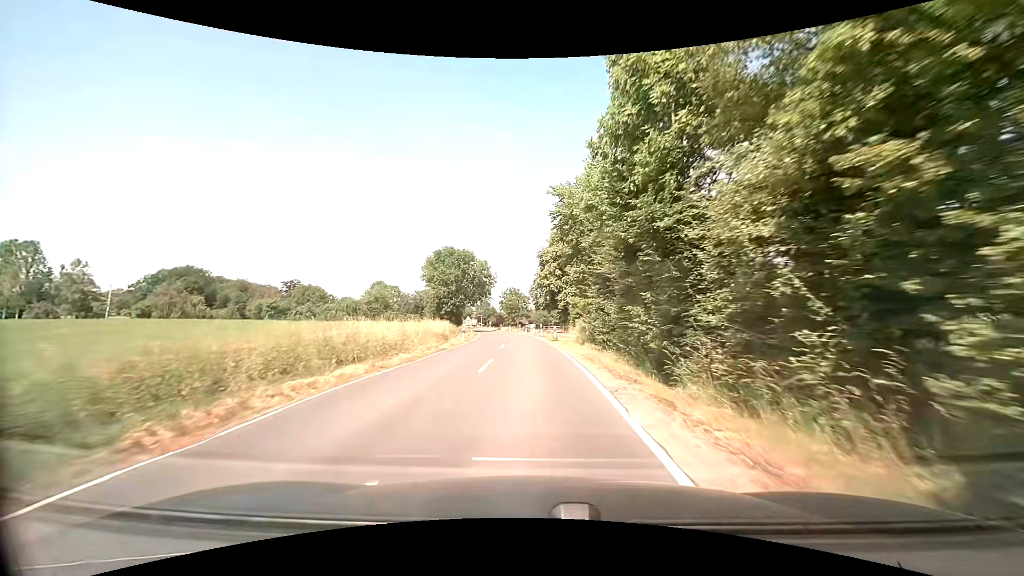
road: secondary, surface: asphalt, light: Day
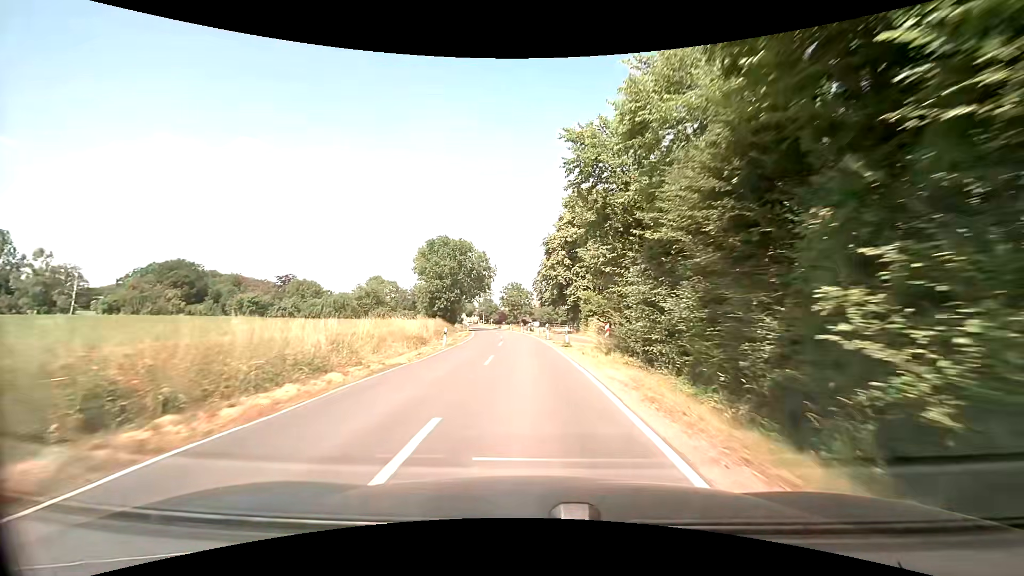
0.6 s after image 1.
(0.0, +9.5) m; 0°
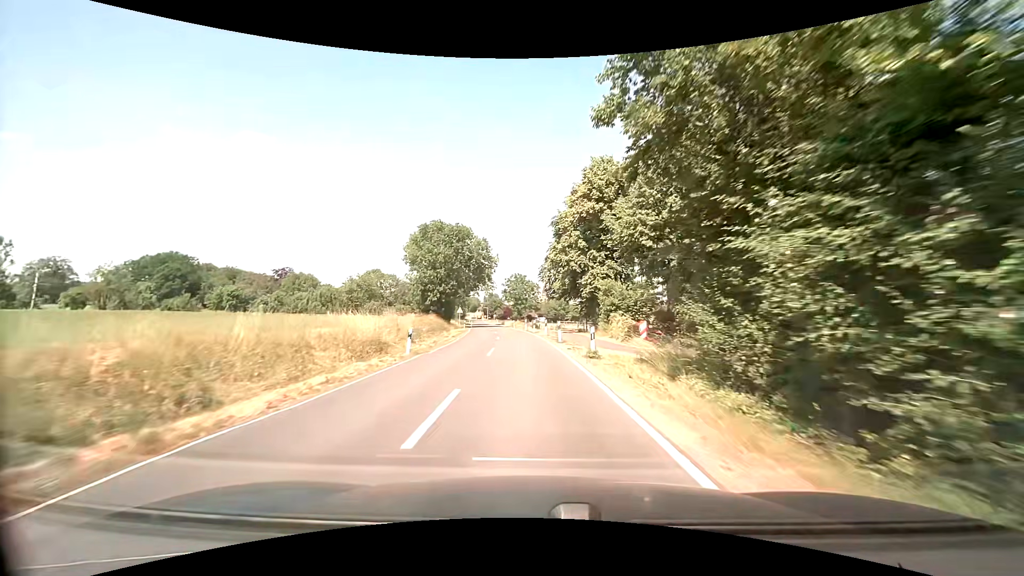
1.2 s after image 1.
(-0.1, +9.7) m; -1°
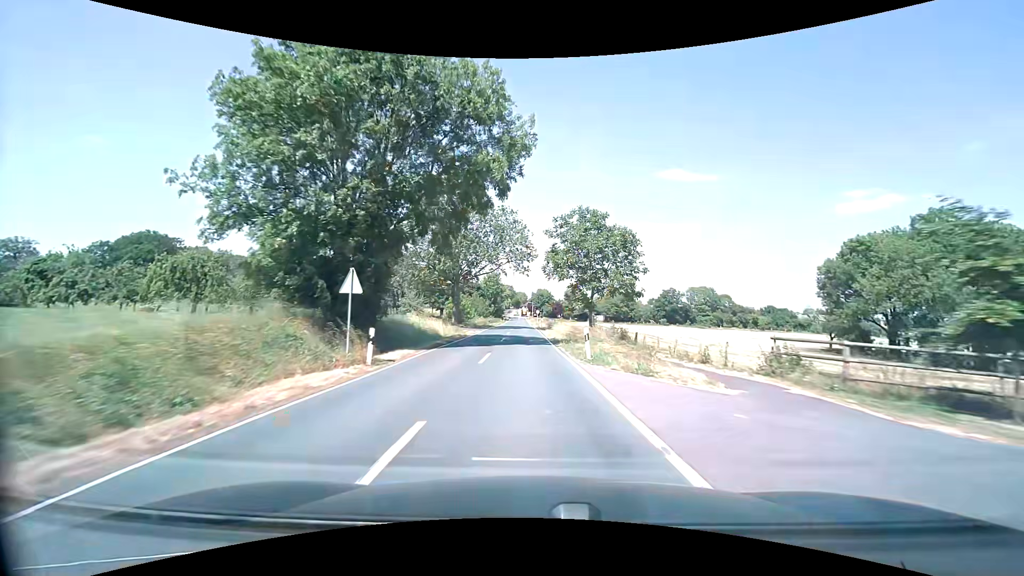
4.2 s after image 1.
(-2.6, +51.4) m; -6°
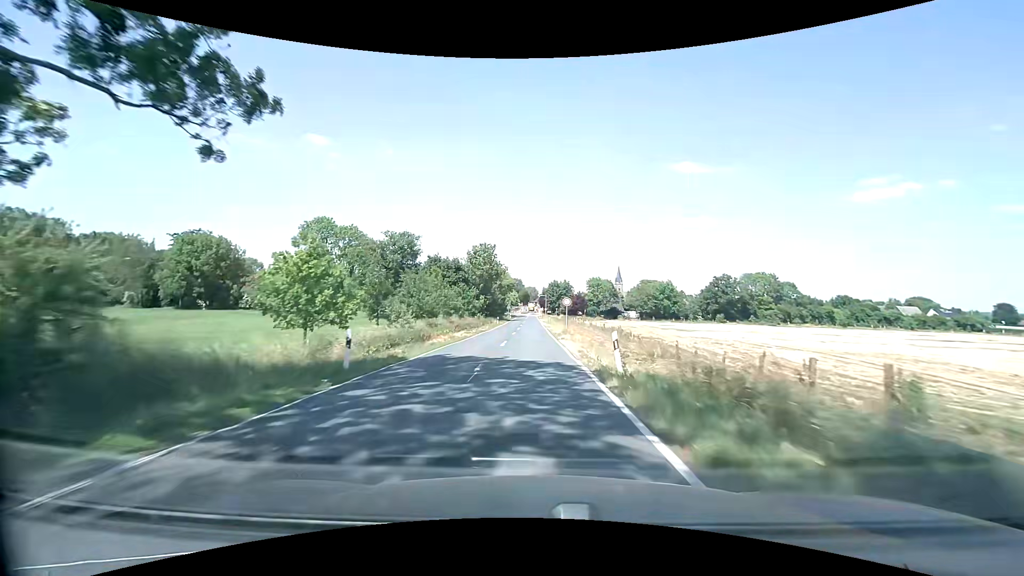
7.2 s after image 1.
(-0.7, +53.6) m; -1°
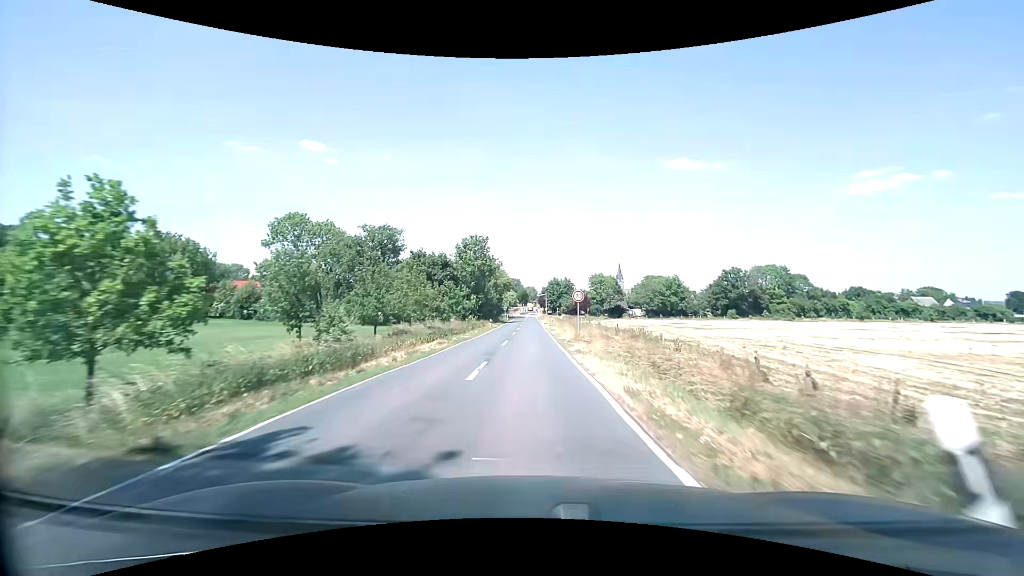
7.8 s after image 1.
(0.0, +10.4) m; 0°
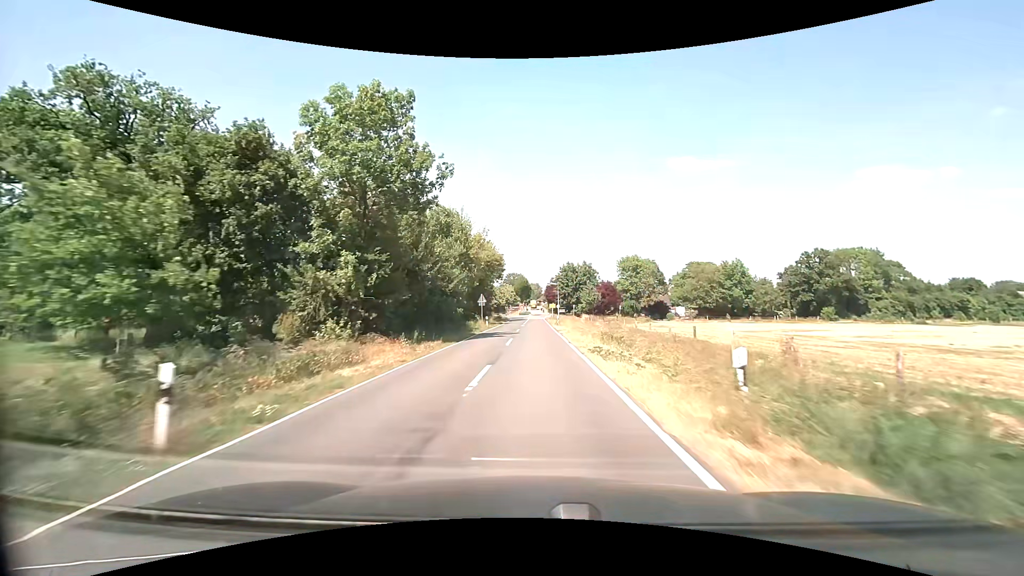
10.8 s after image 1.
(-0.1, +50.0) m; 0°
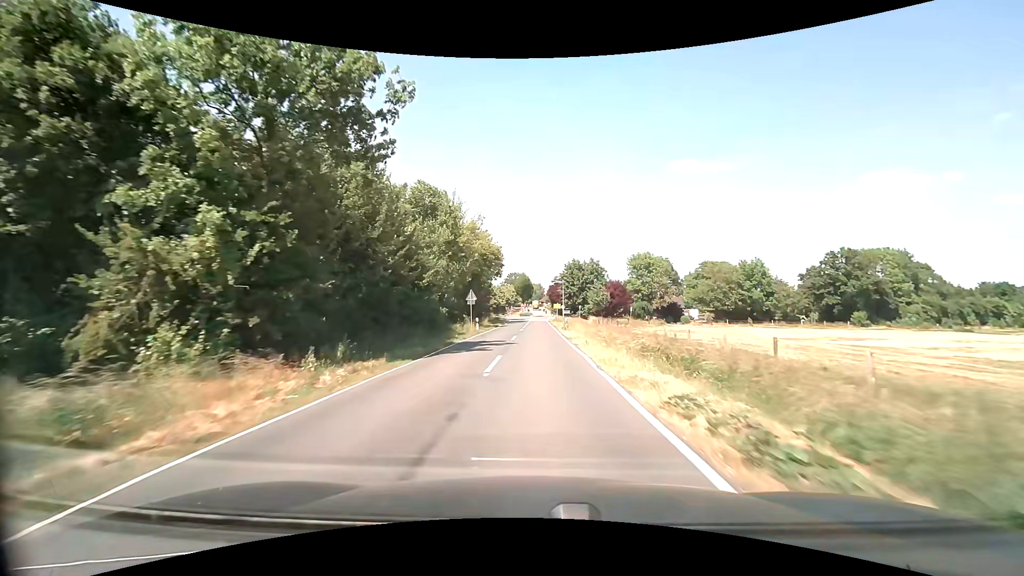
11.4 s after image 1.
(-0.1, +9.5) m; 0°
(0, +10) (0, +20) (0, +30) (0, +40) (0, +50) (0, +60) (0, +70) (+1, +80) (+1, +90) (+1, +100) m
